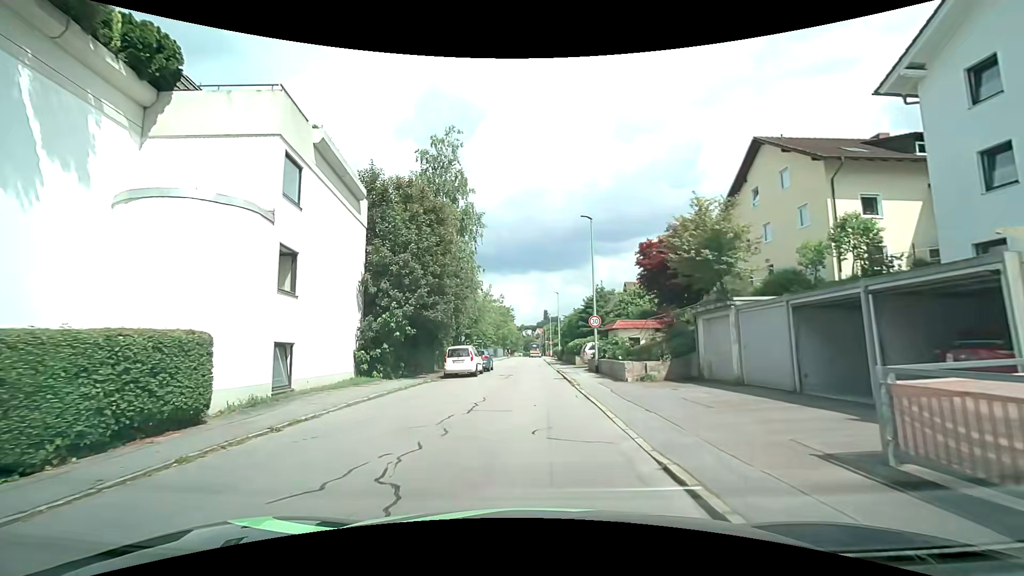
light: Day
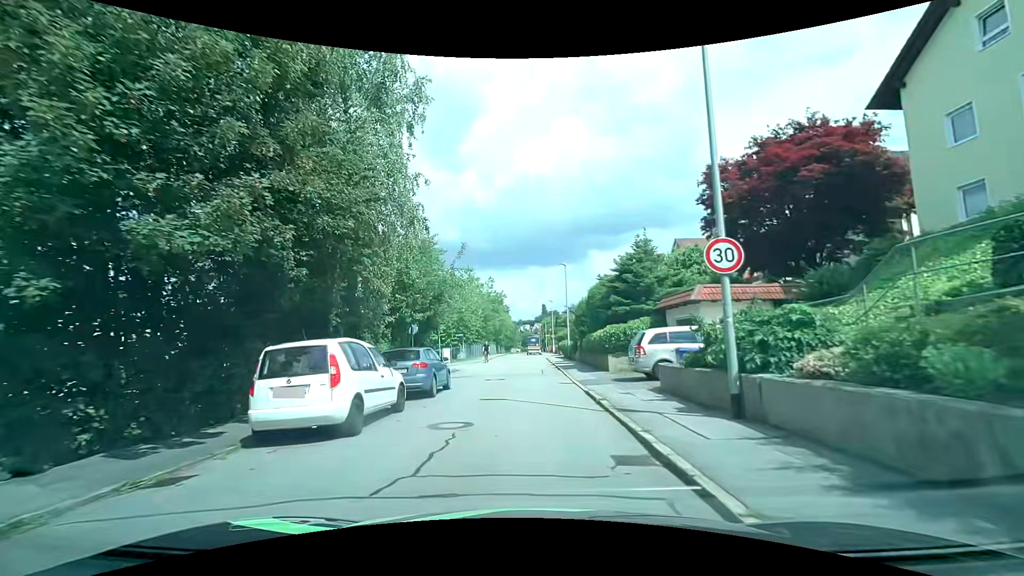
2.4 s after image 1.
(+0.2, +17.5) m; +1°
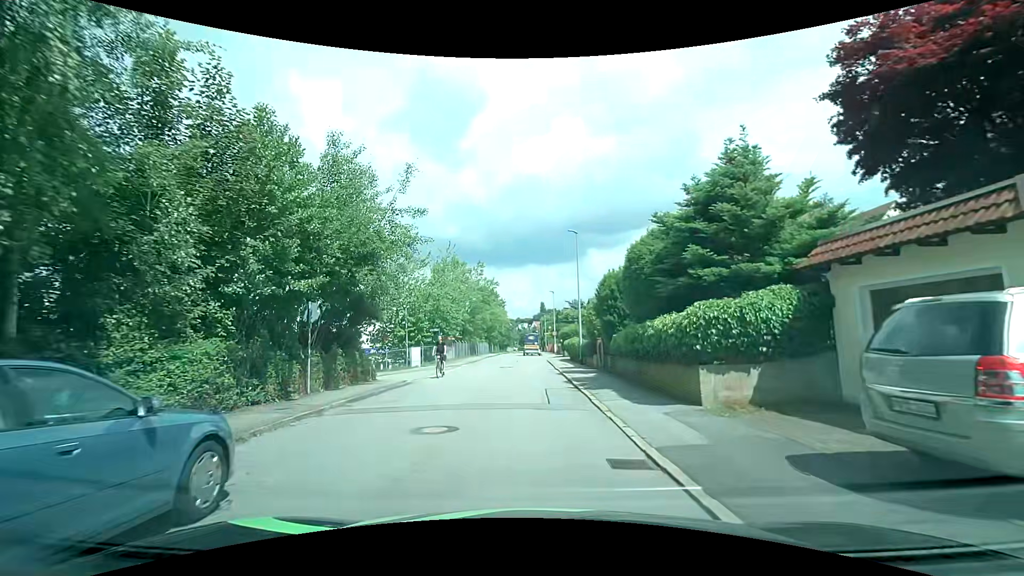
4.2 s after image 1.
(+0.1, +12.1) m; 0°
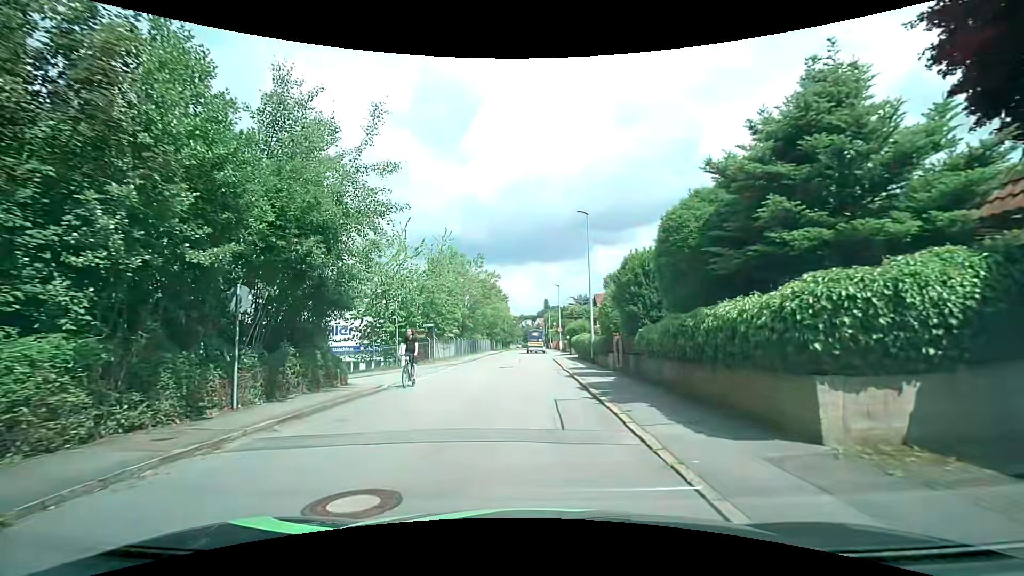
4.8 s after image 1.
(0.0, +3.8) m; 0°
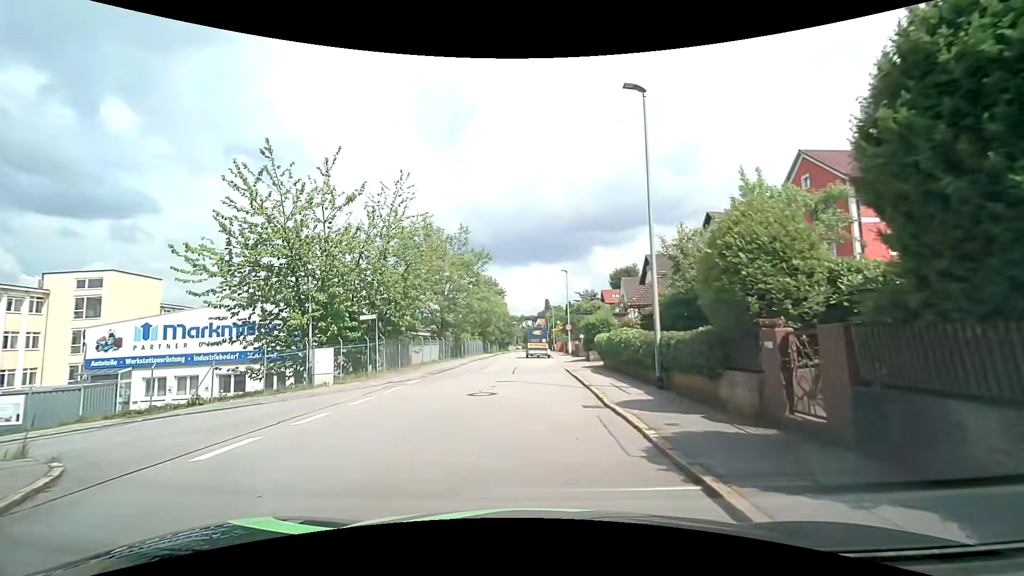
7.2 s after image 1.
(0.0, +13.1) m; -1°
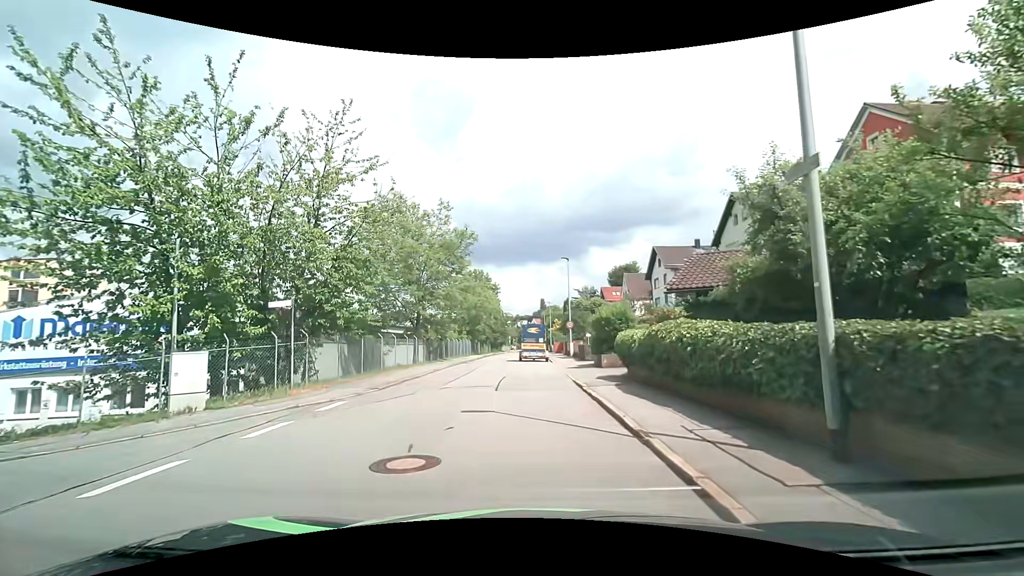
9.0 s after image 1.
(+0.1, +7.4) m; 0°
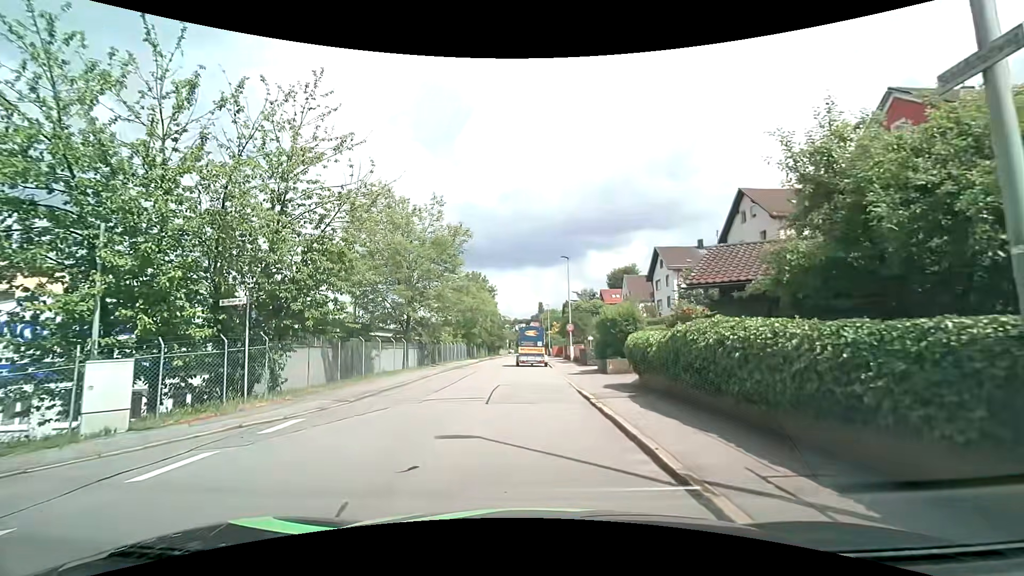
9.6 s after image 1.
(+0.1, +2.3) m; +2°
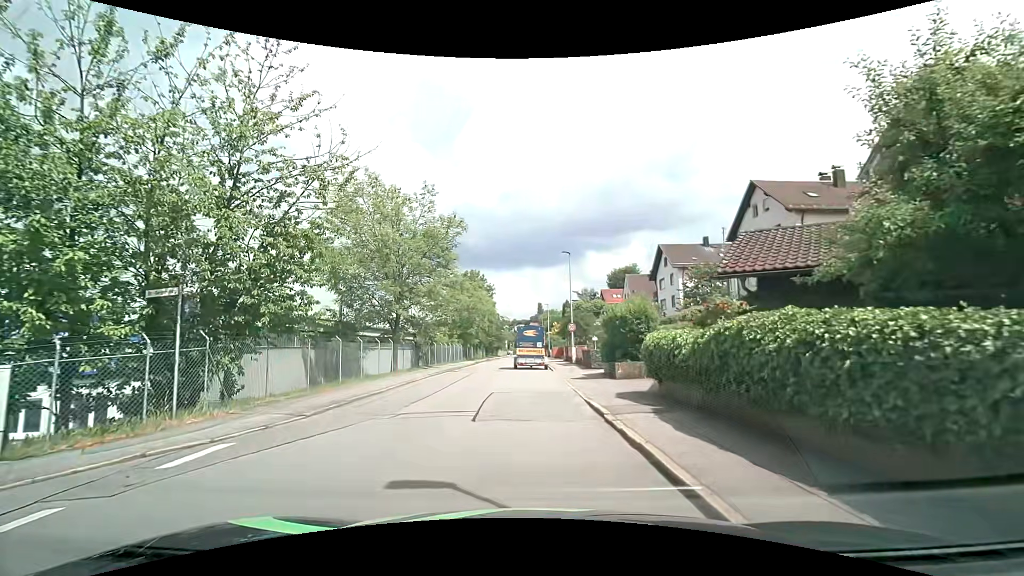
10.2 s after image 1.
(0.0, +2.5) m; +1°
(0, +10) (-2, +20) (-4, +30) (-4, +40) (-5, +50) (-5, +60) (-5, +70) (-5, +80) (-6, +90) (-6, +100) m
